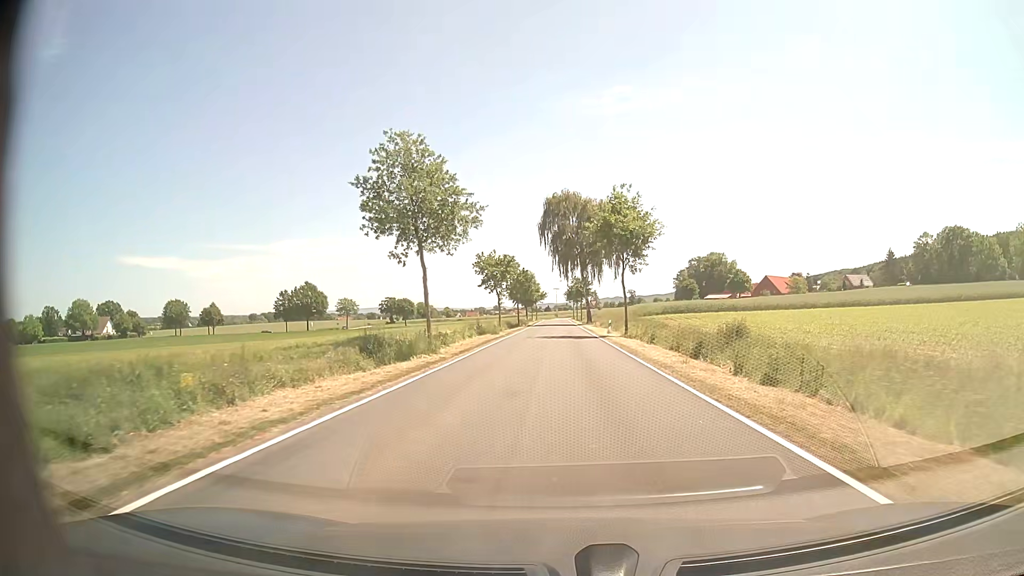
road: tertiary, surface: asphalt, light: Day
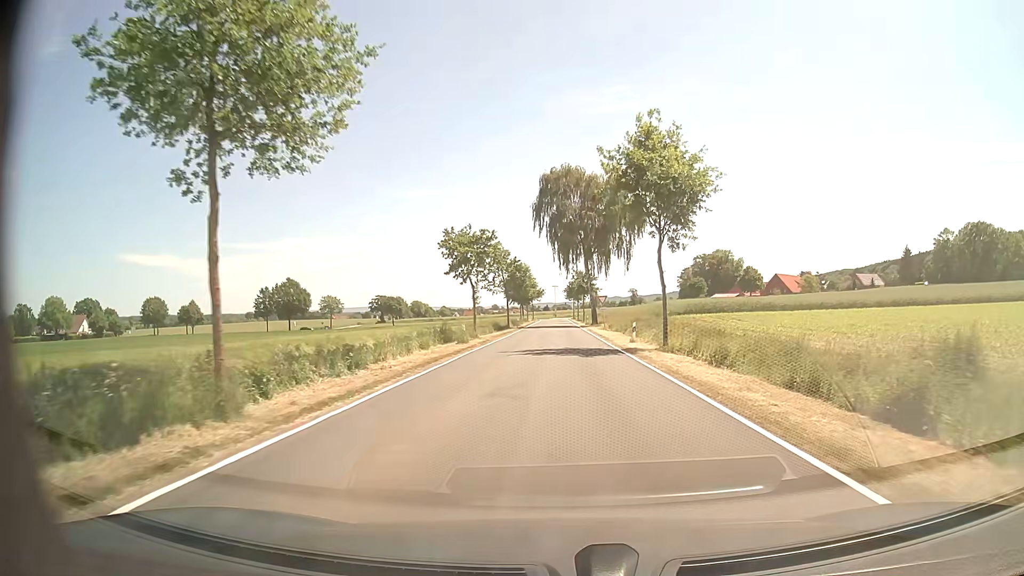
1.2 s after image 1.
(+0.1, +15.2) m; 0°
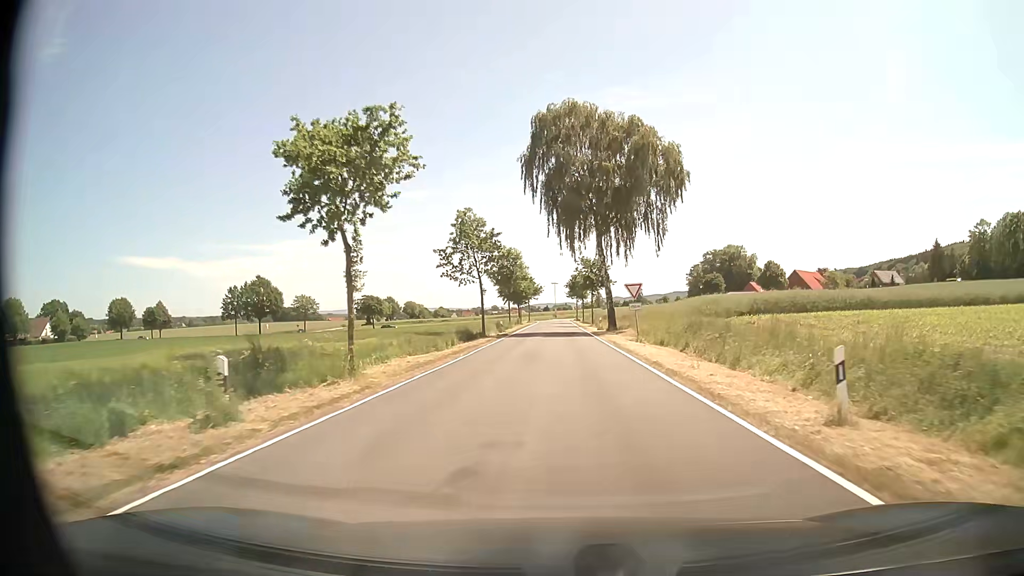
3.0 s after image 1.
(0.0, +22.8) m; 0°
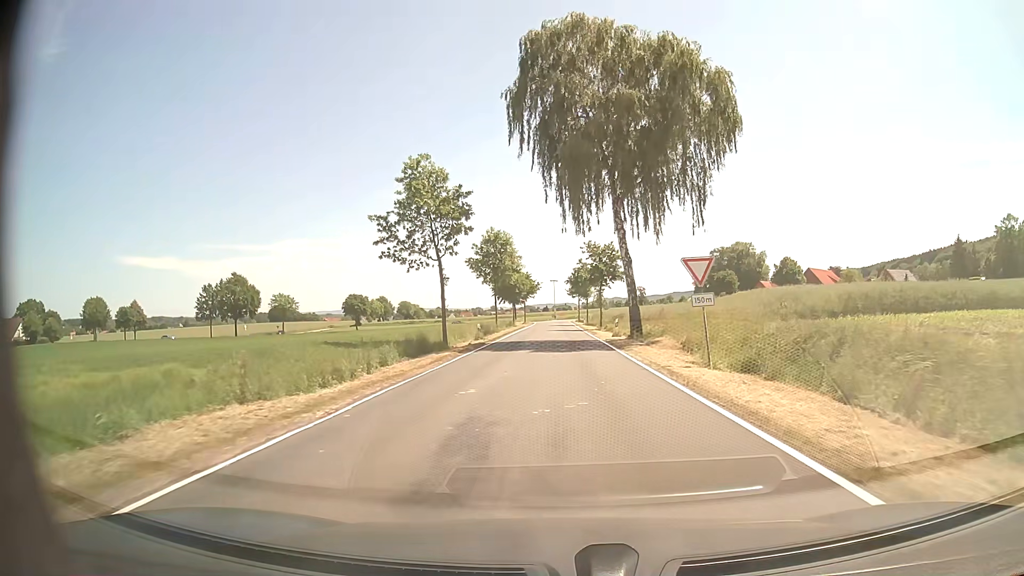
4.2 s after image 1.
(0.0, +15.2) m; 0°
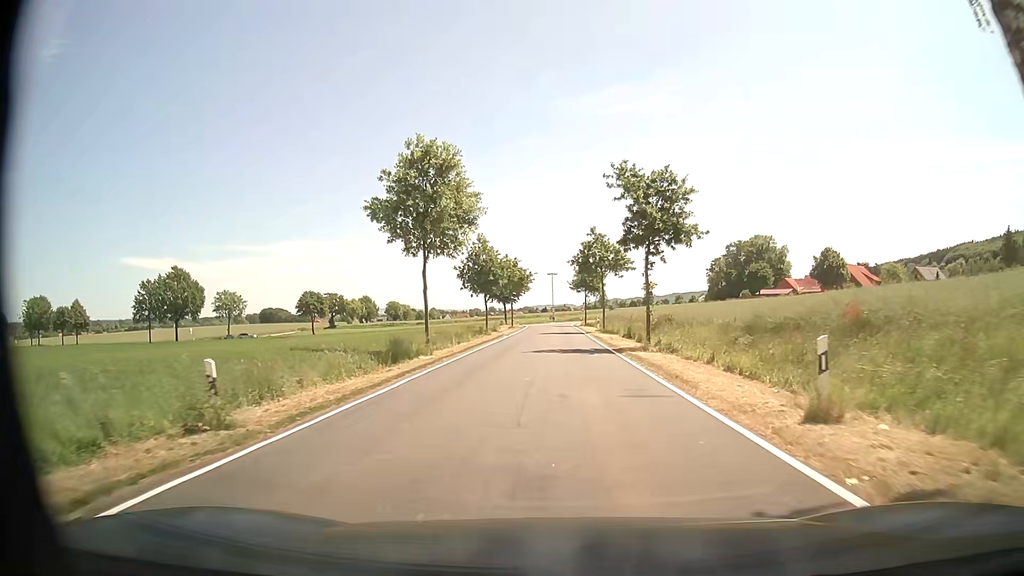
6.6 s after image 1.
(0.0, +30.5) m; 0°
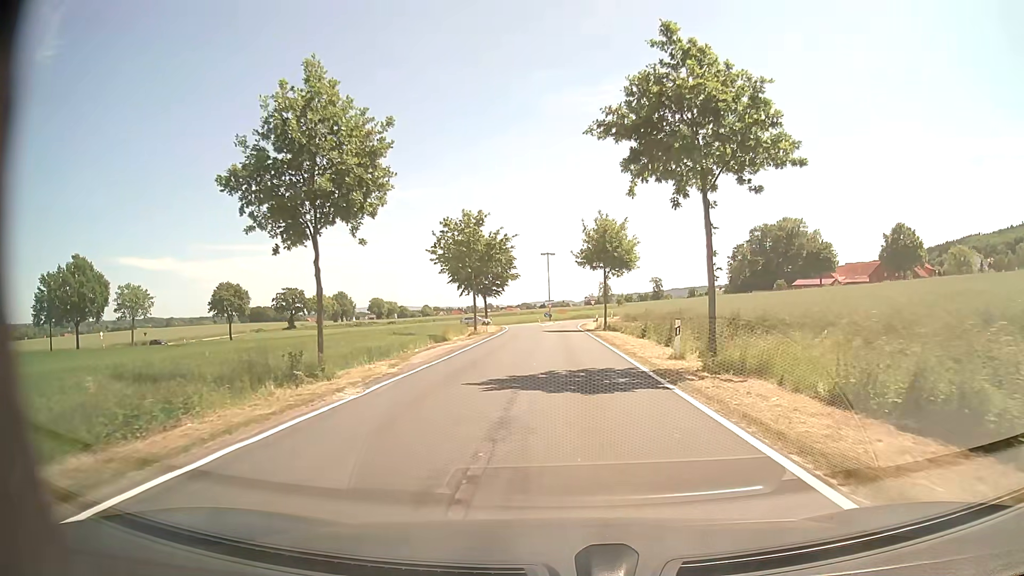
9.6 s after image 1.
(0.0, +36.7) m; 0°
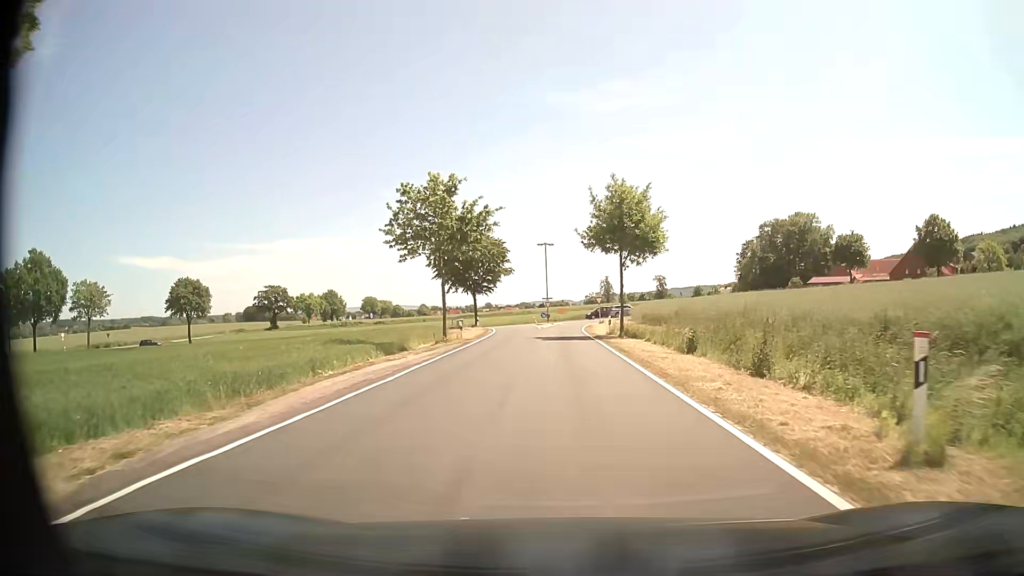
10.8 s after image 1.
(0.0, +12.6) m; 0°
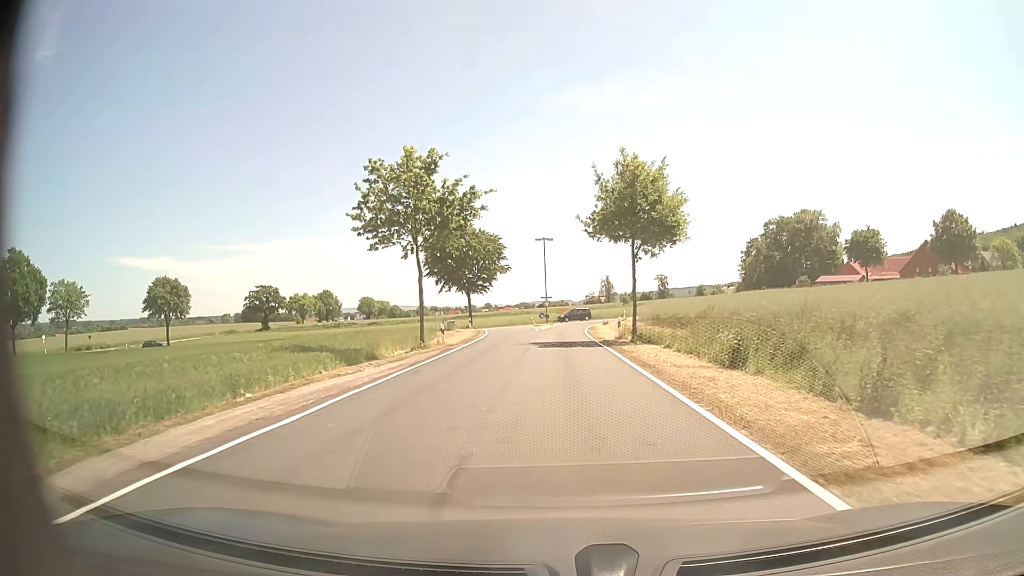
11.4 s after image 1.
(+0.1, +5.8) m; +1°
(0, +10) (0, +20) (0, +30) (0, +40) (0, +50) (0, +60) (+2, +70) (+6, +79) (+13, +86) (+23, +88) m
